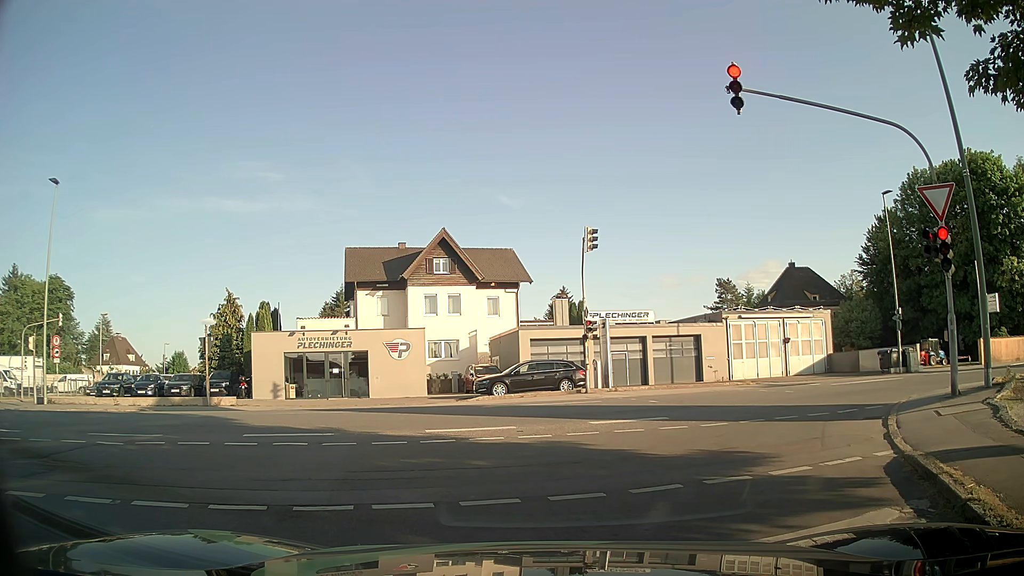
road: residential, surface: asphalt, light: Day
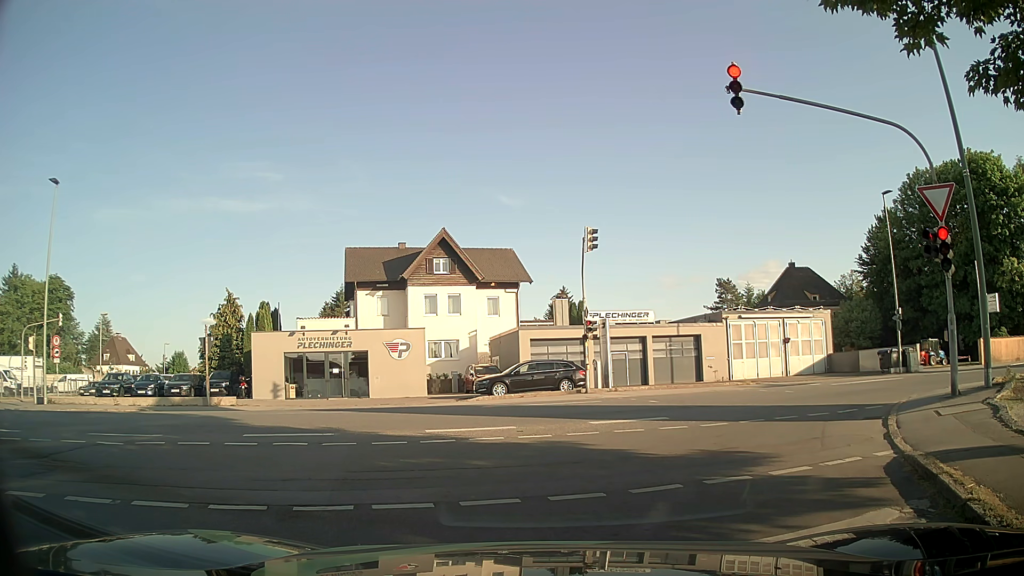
(0.0, 0.0) m; 0°
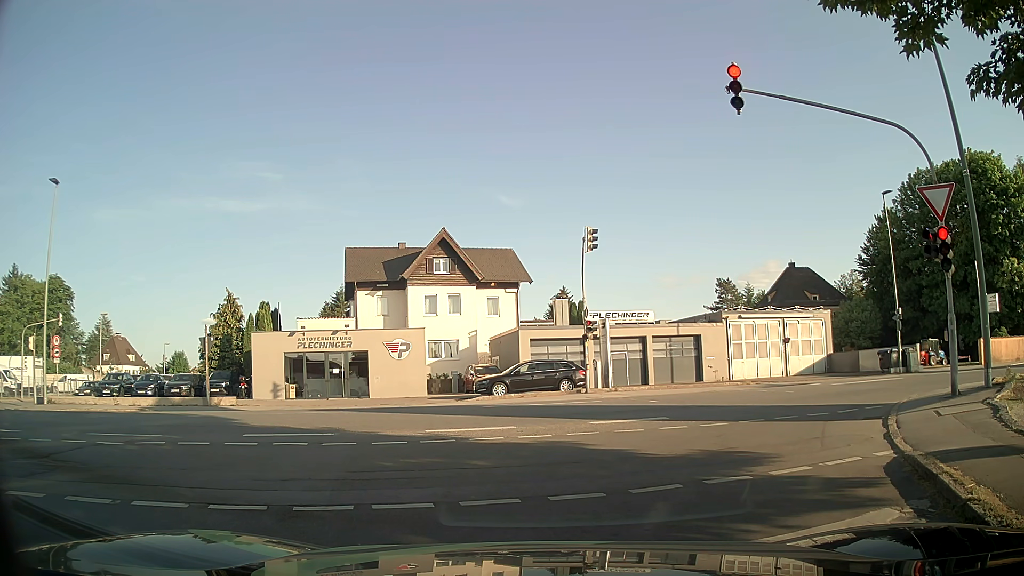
(0.0, 0.0) m; 0°
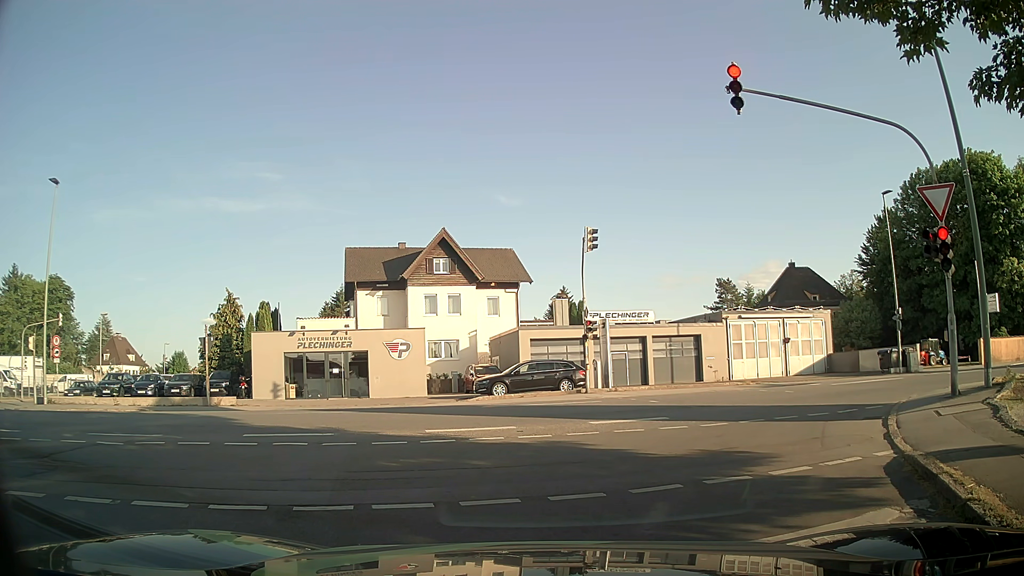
(0.0, 0.0) m; 0°
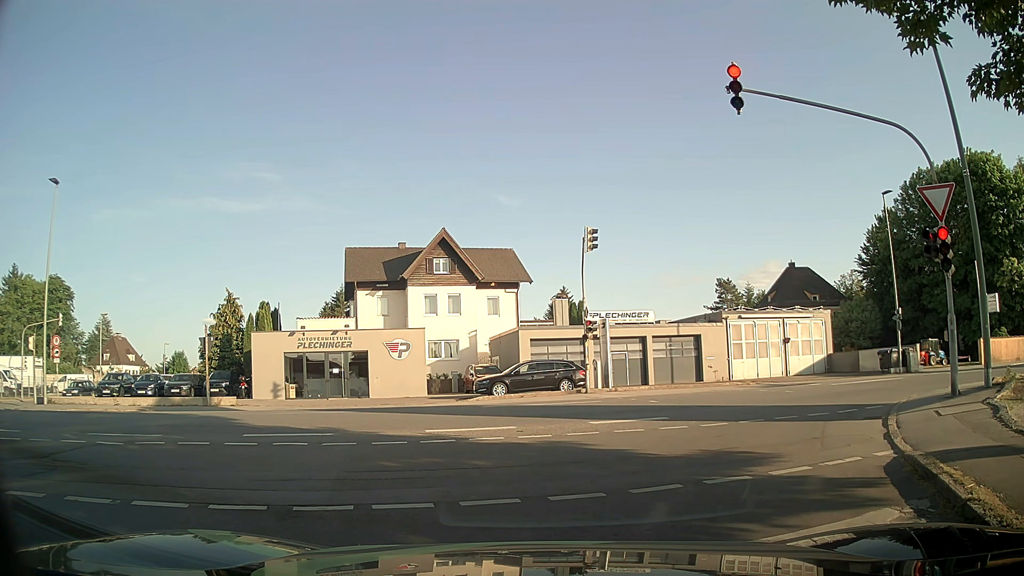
(0.0, 0.0) m; 0°
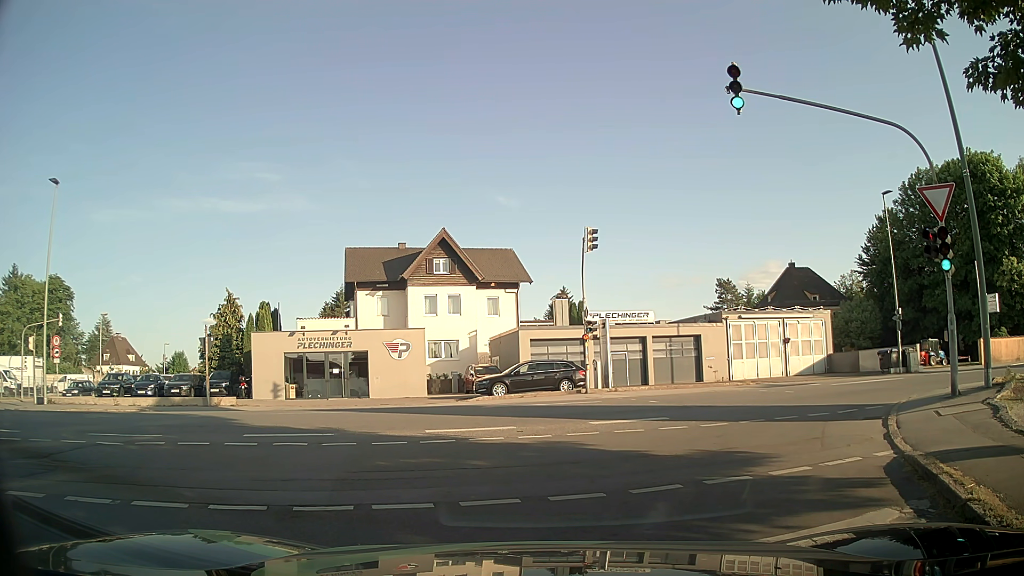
(0.0, 0.0) m; 0°
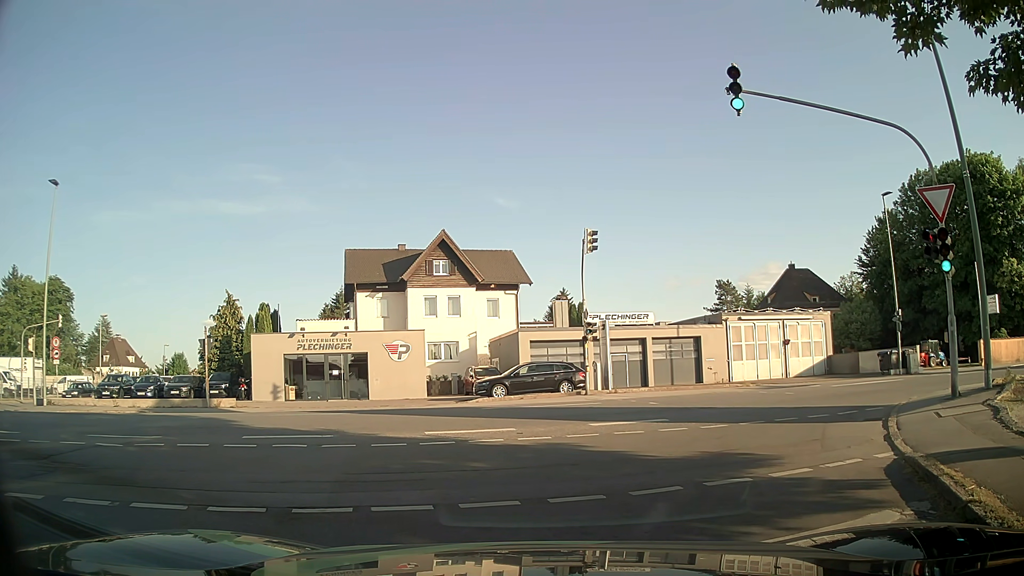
(0.0, 0.0) m; 0°
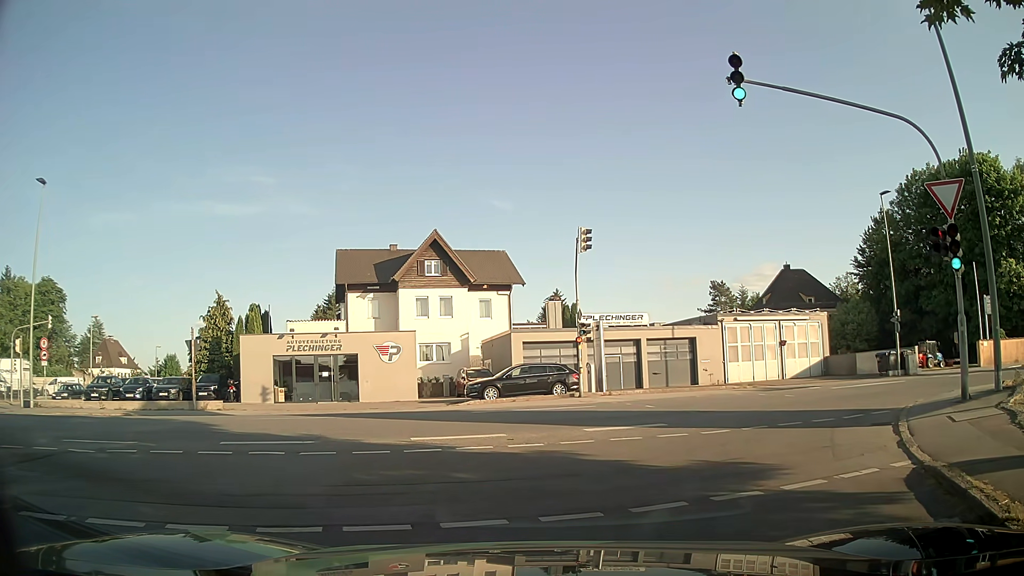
(0.0, +0.6) m; 0°
